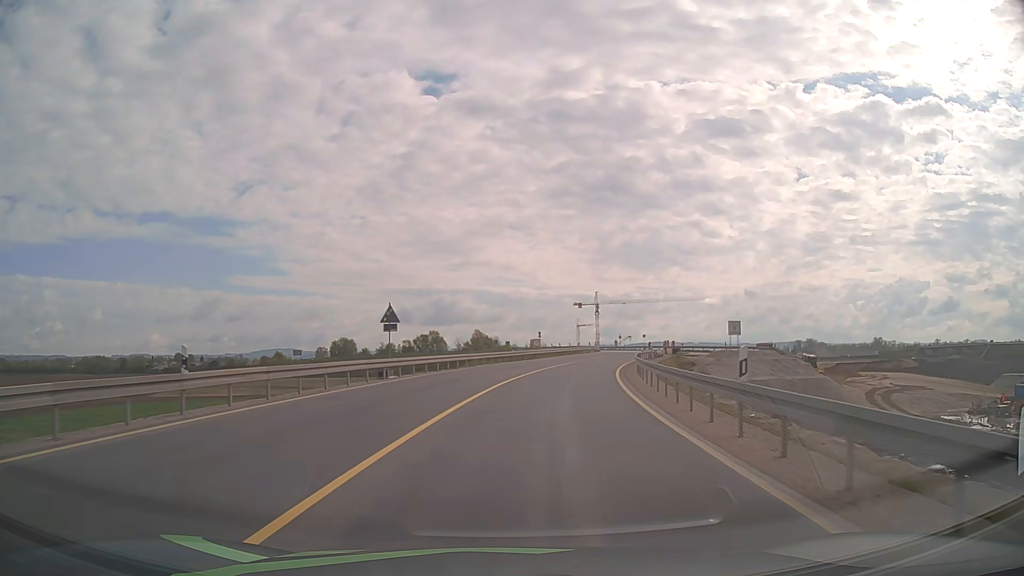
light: Day
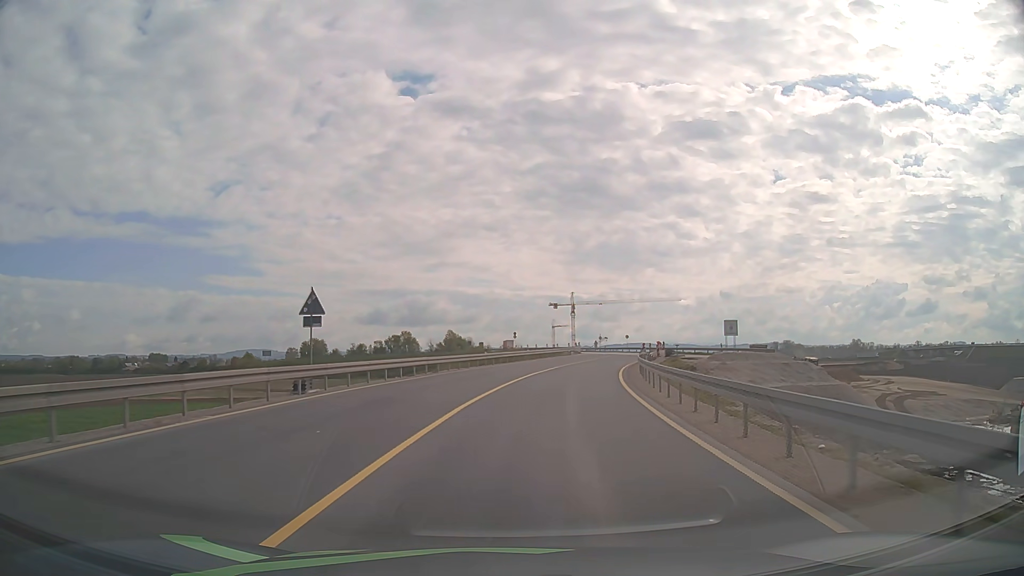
(+0.1, +8.1) m; +2°
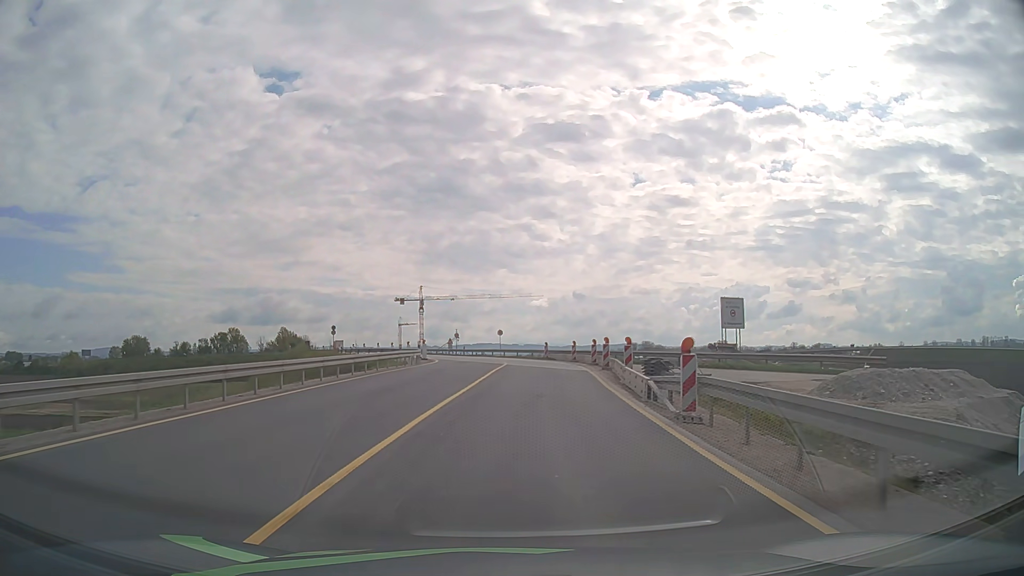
(+4.3, +39.6) m; +13°
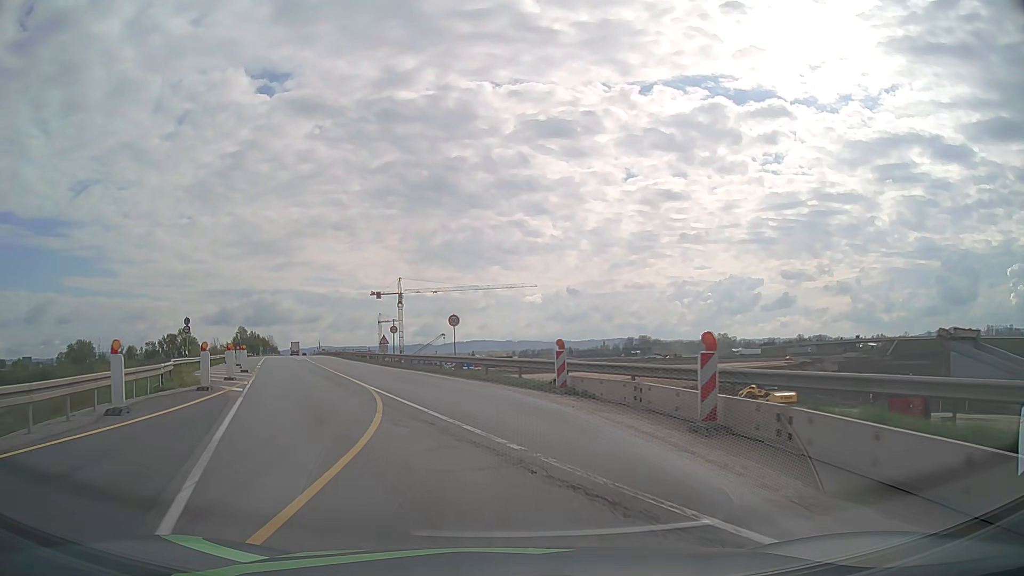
(+1.9, +37.8) m; +2°
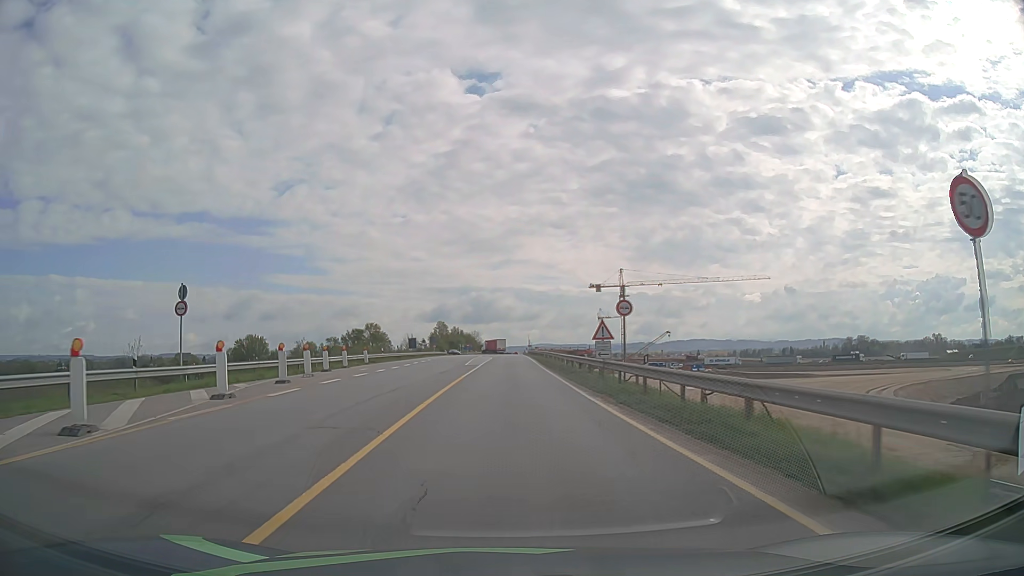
(-4.7, +28.8) m; -19°
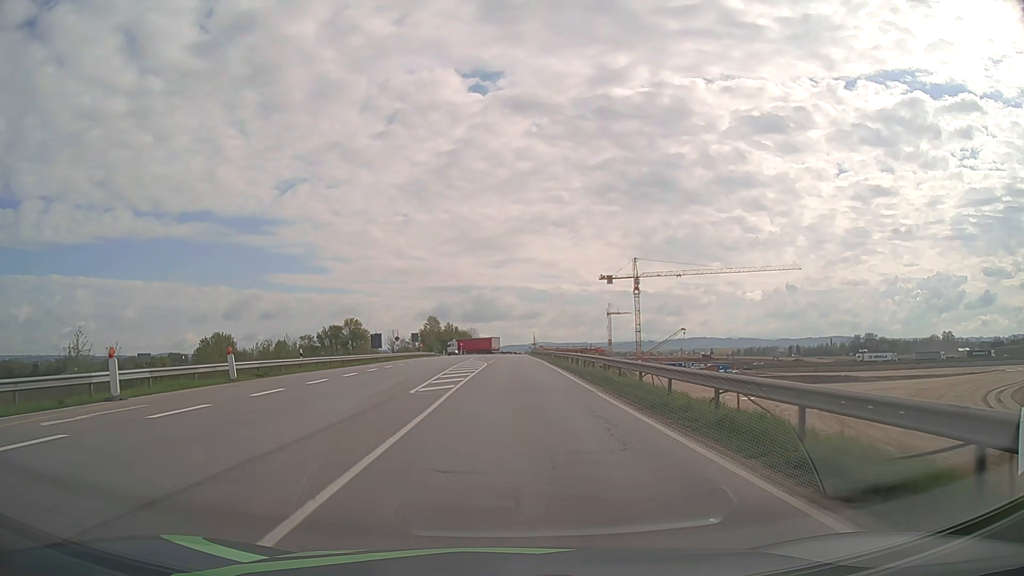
(-0.4, +30.0) m; 0°
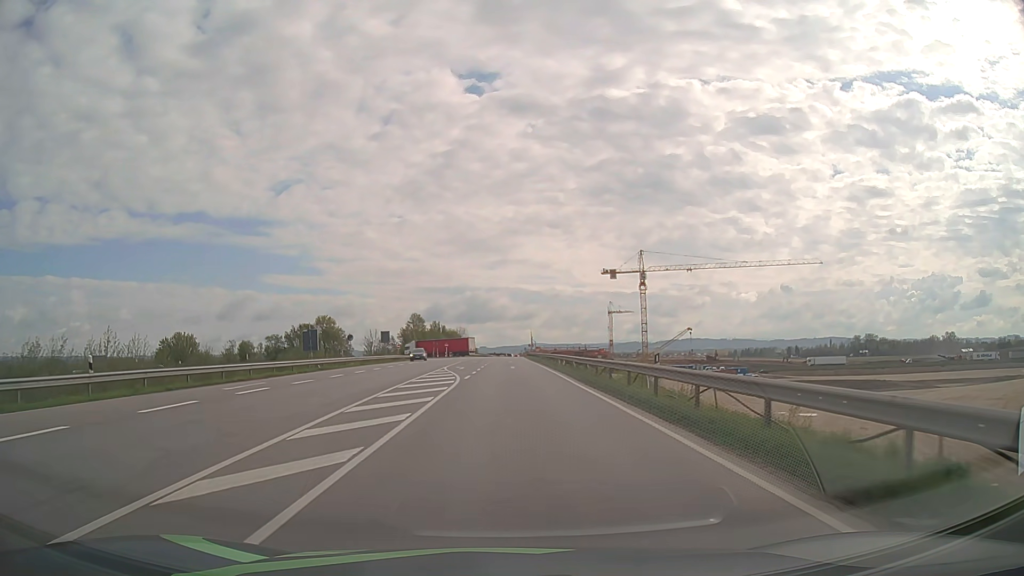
(+0.1, +22.9) m; +1°
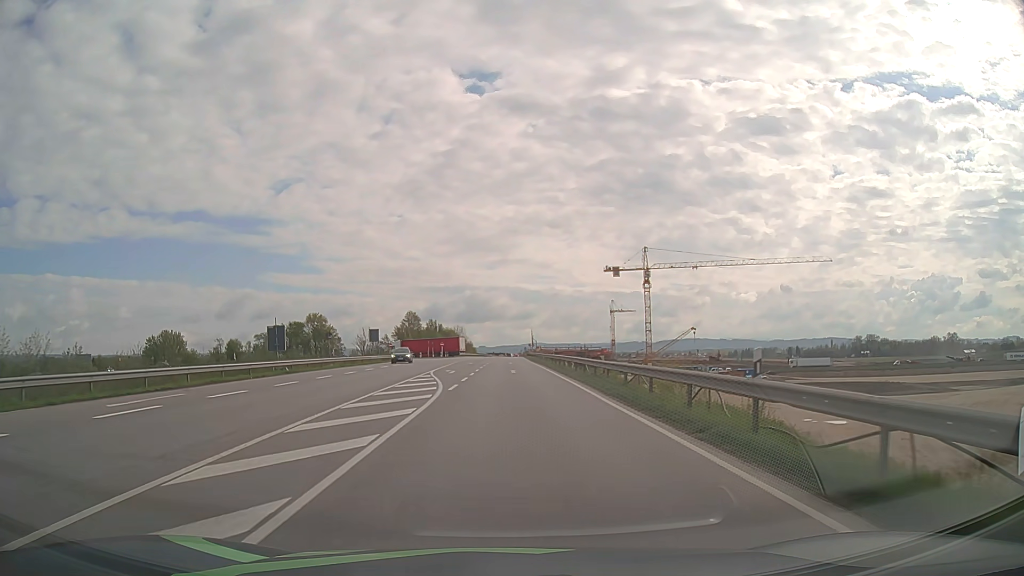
(0.0, +7.5) m; 0°
(0, +10) (0, +20) (0, +30) (0, +40) (0, +50) (0, +60) (0, +70) (0, +80) (0, +90) (0, +100) m
